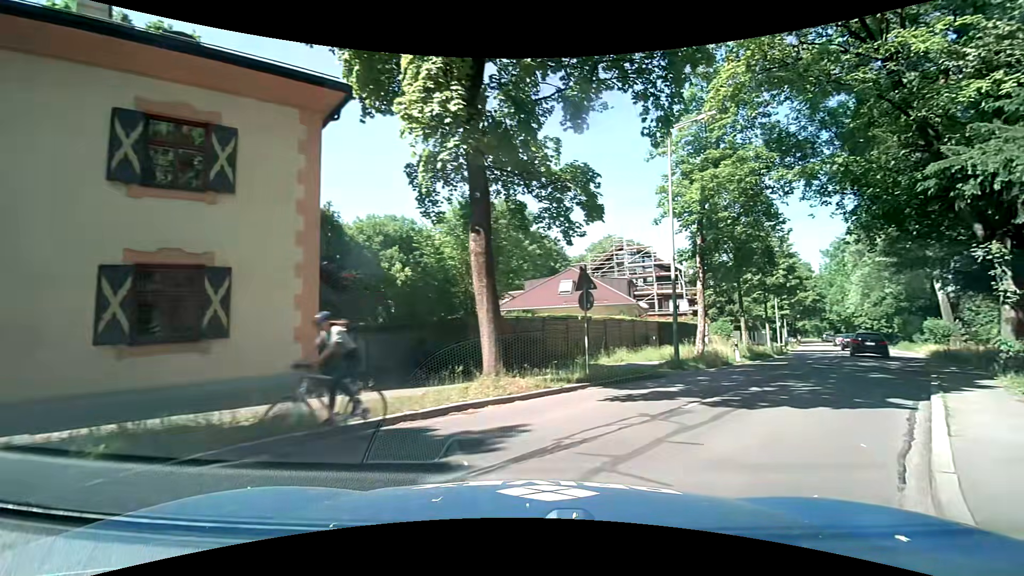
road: secondary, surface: asphalt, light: Day
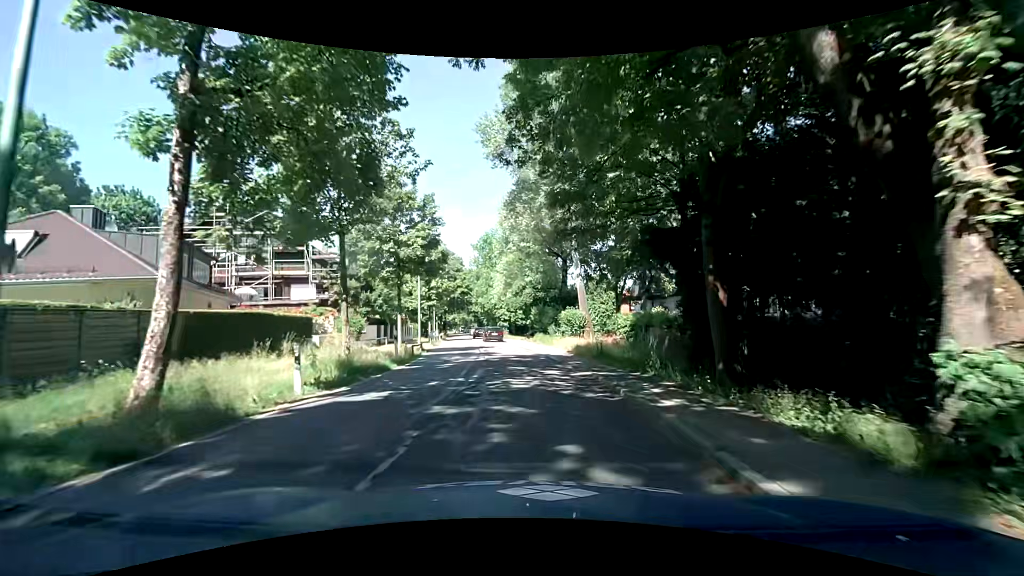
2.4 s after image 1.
(+6.8, +14.1) m; +35°
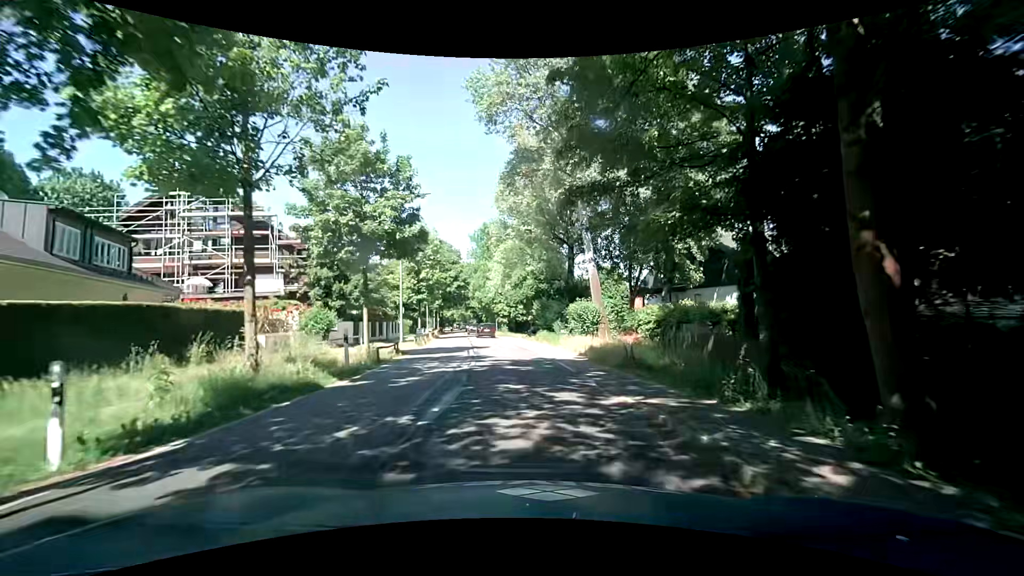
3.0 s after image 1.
(+0.1, +6.1) m; 0°
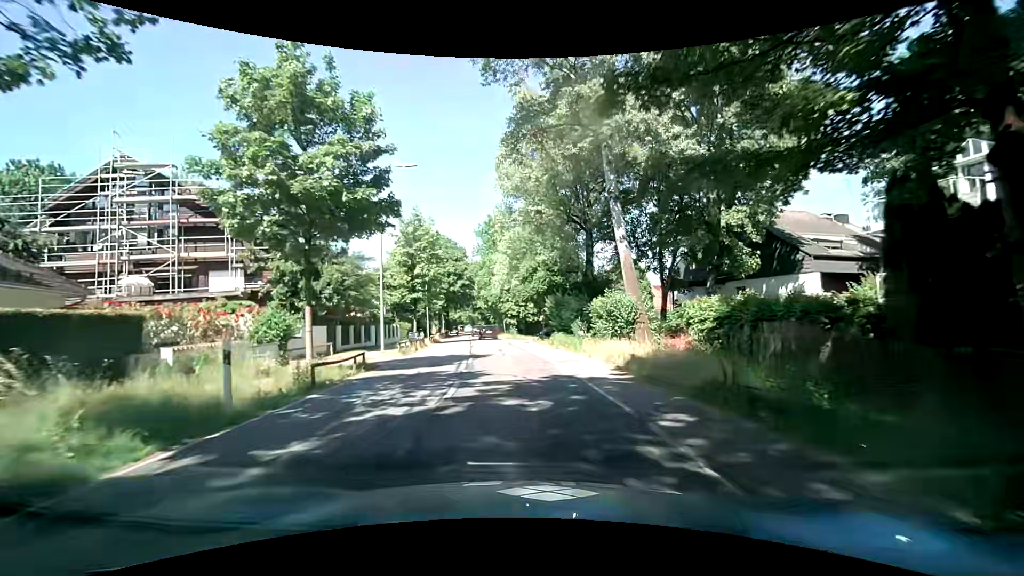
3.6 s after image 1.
(+0.1, +6.7) m; -1°
